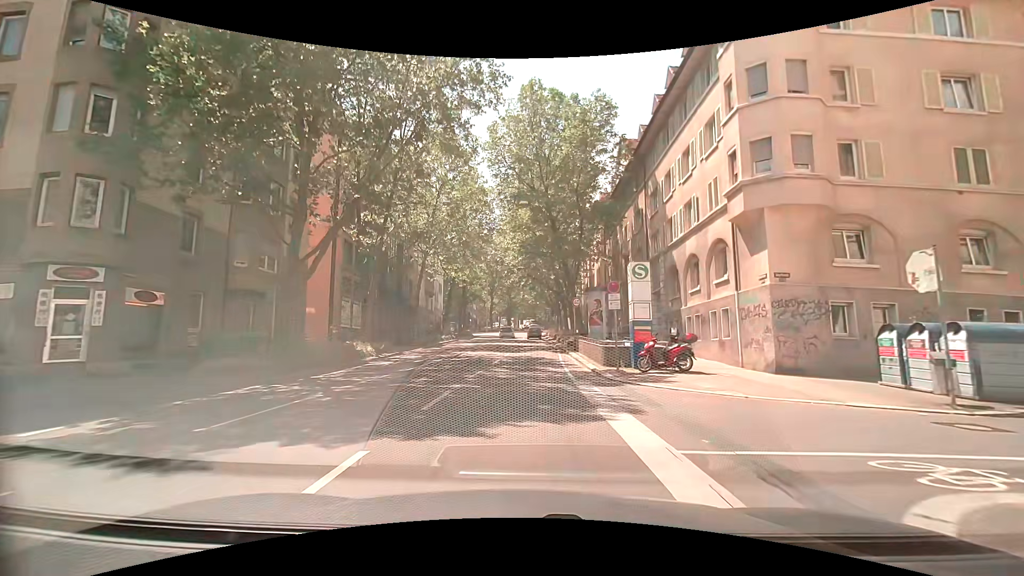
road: secondary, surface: asphalt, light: Day
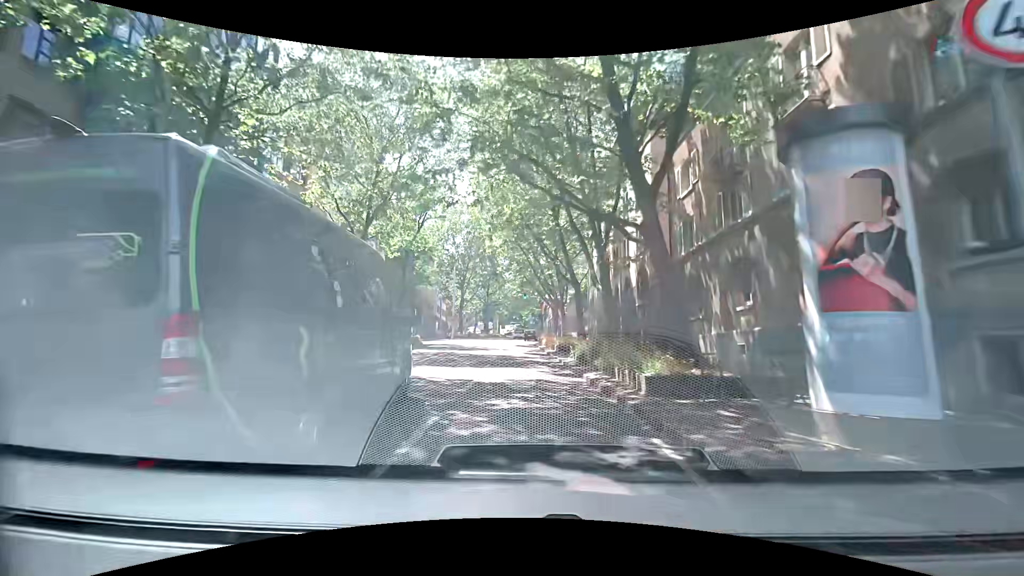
(+0.5, +28.3) m; +1°
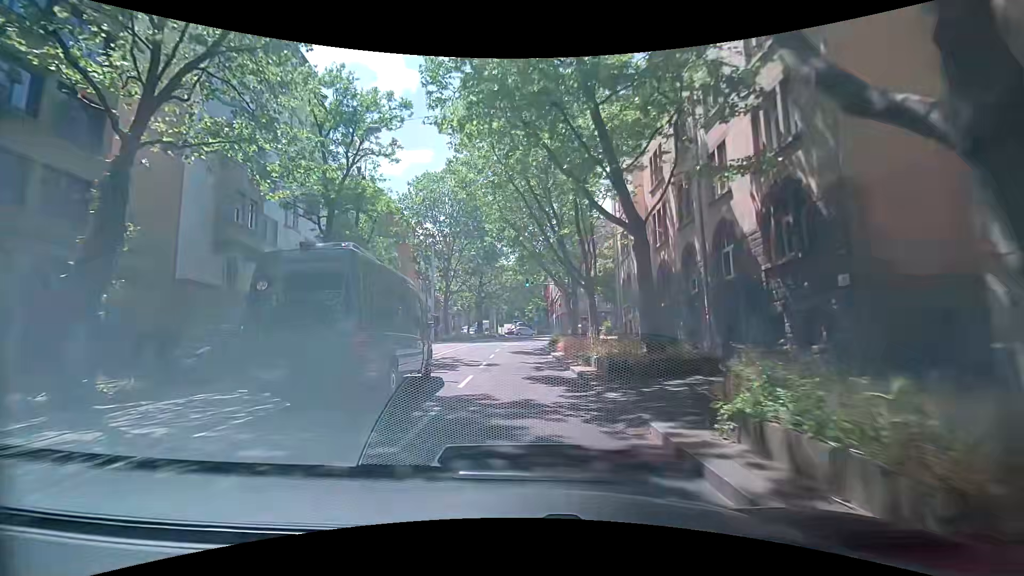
(+0.3, +17.3) m; 0°
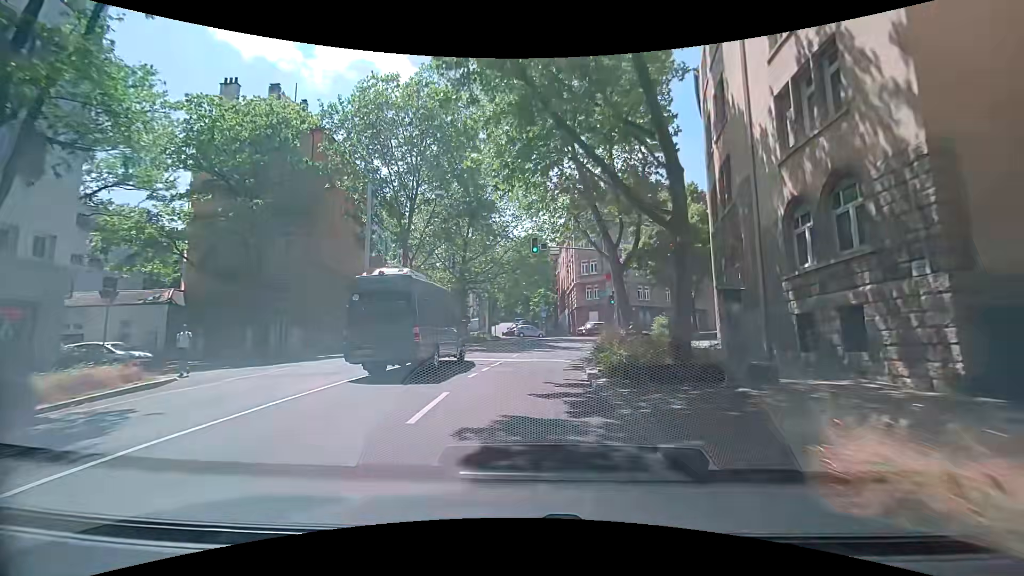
(-0.1, +22.9) m; +1°
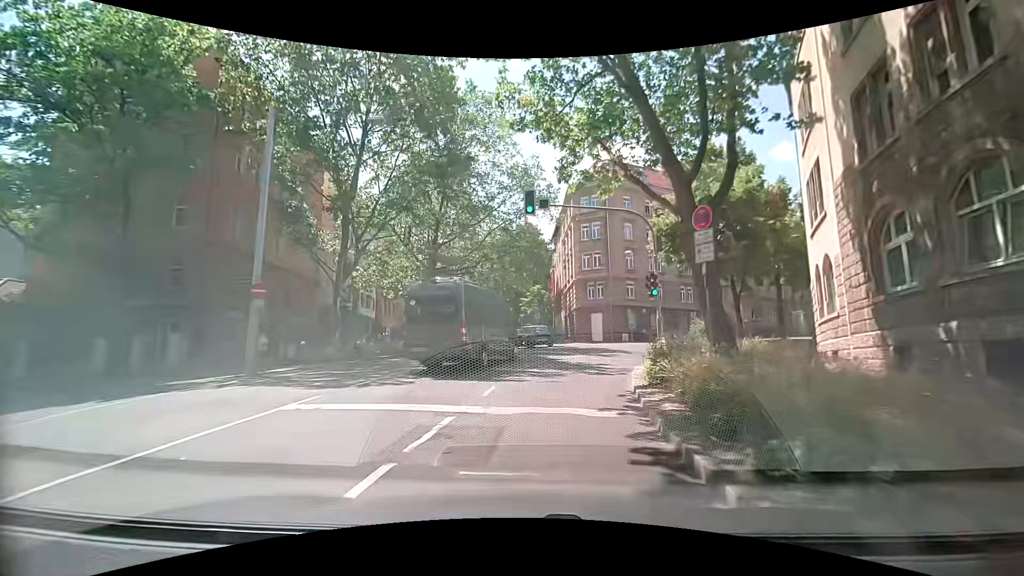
(-0.2, +11.0) m; 0°
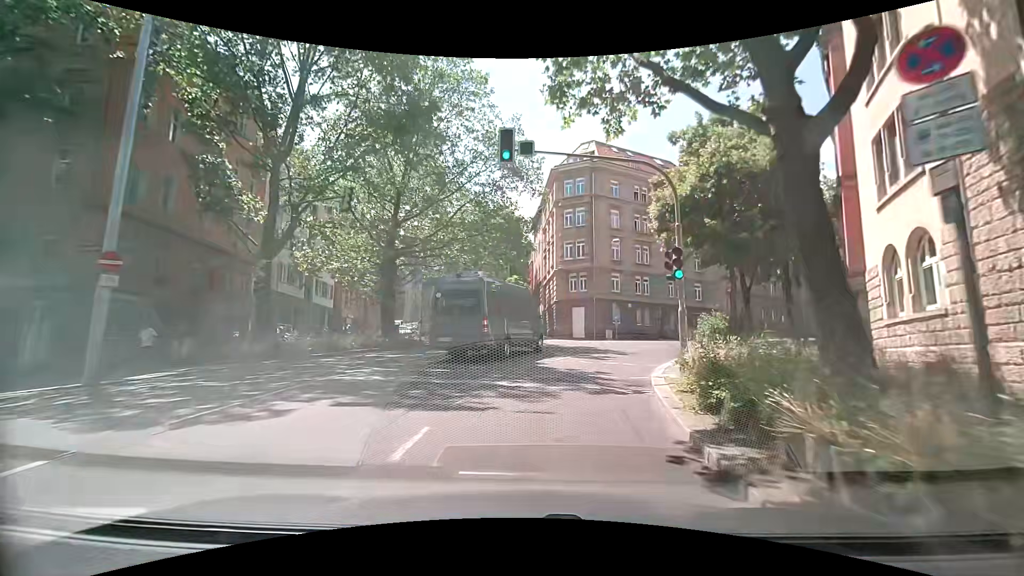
(0.0, +5.2) m; +2°
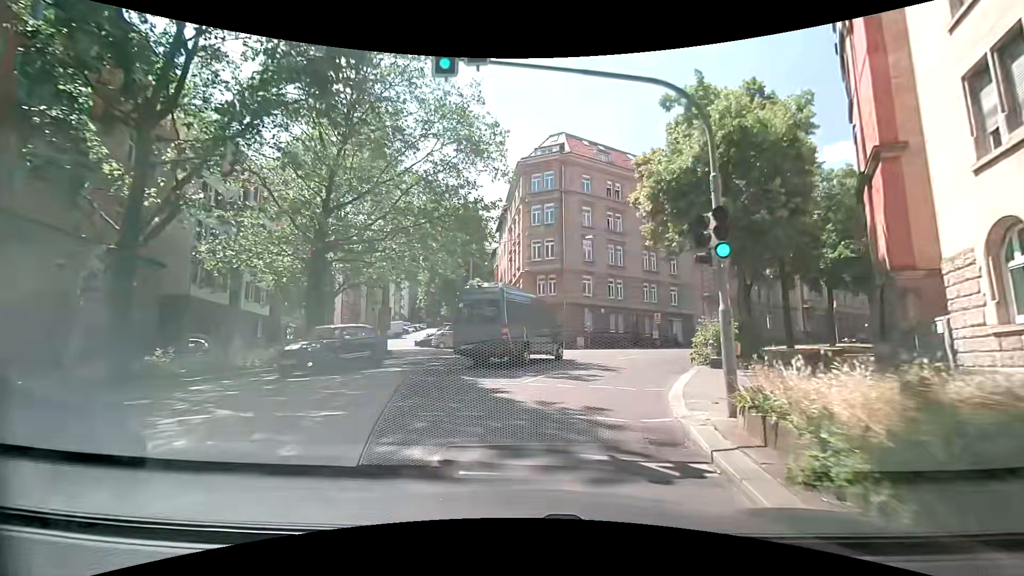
(+0.2, +5.1) m; +4°
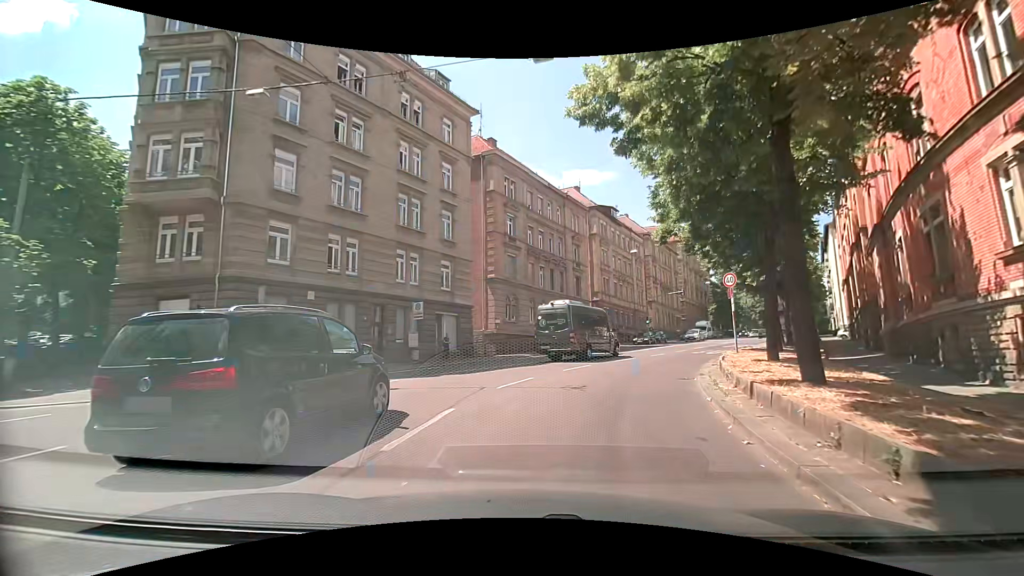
(+5.3, +23.2) m; +25°
